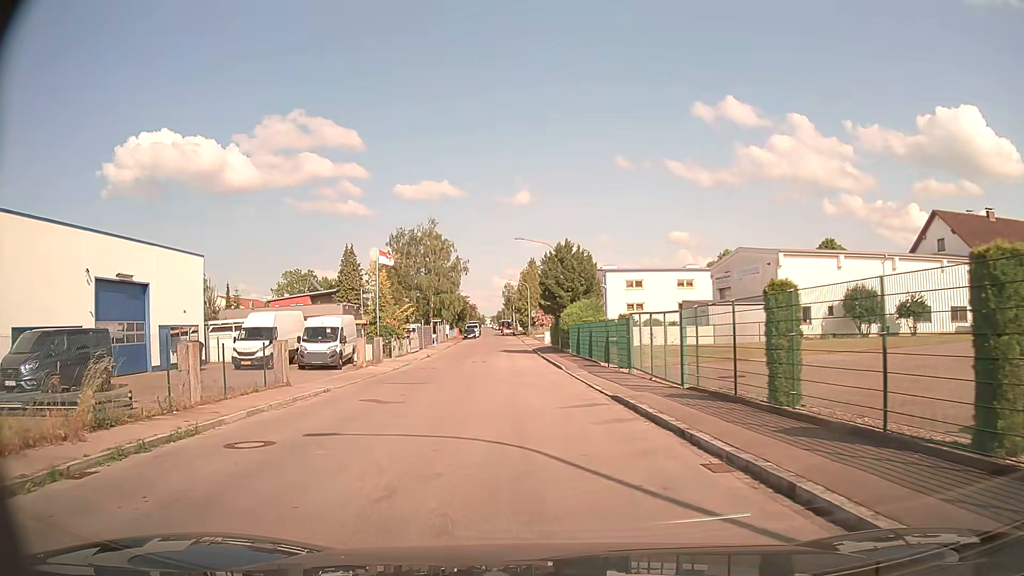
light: Day
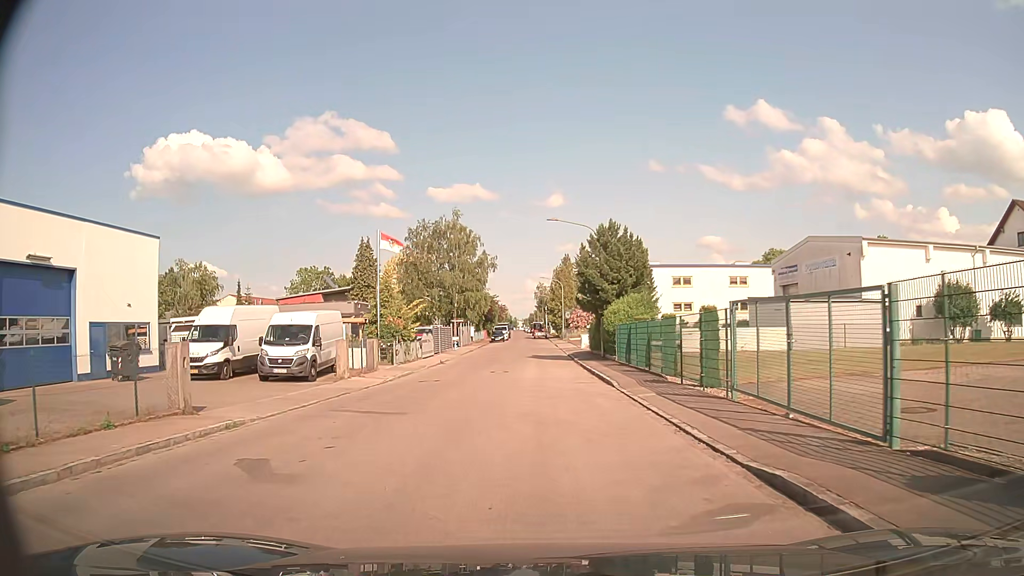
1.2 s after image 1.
(-0.1, +8.4) m; -2°
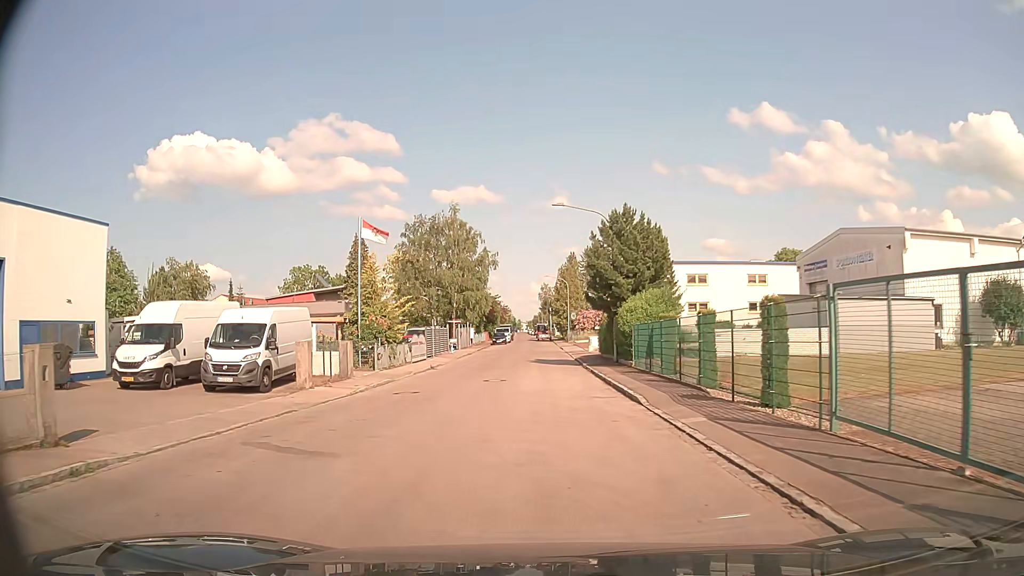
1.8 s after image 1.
(0.0, +4.8) m; 0°
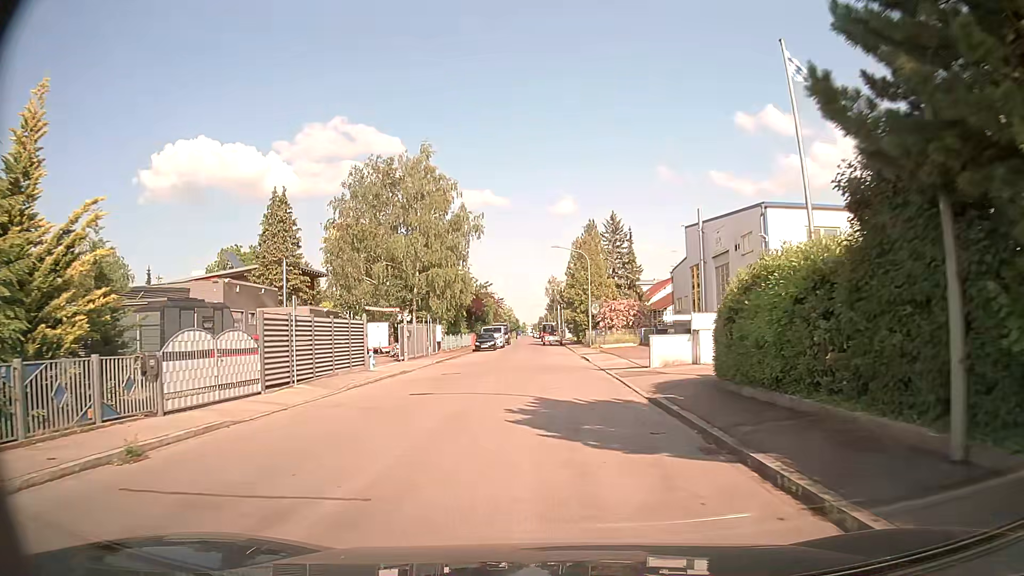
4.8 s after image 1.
(-0.3, +26.6) m; 0°
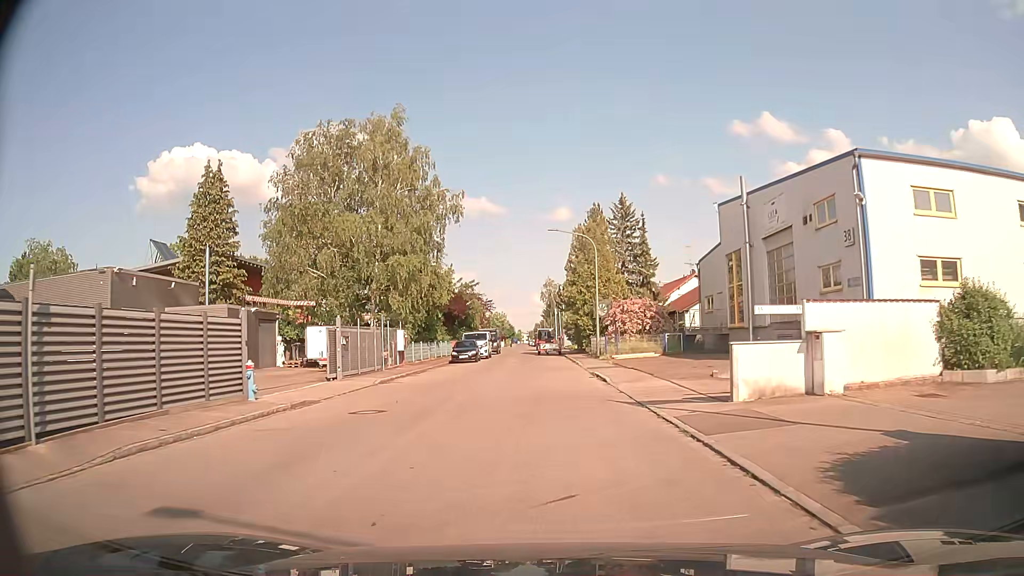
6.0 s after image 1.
(0.0, +11.1) m; 0°
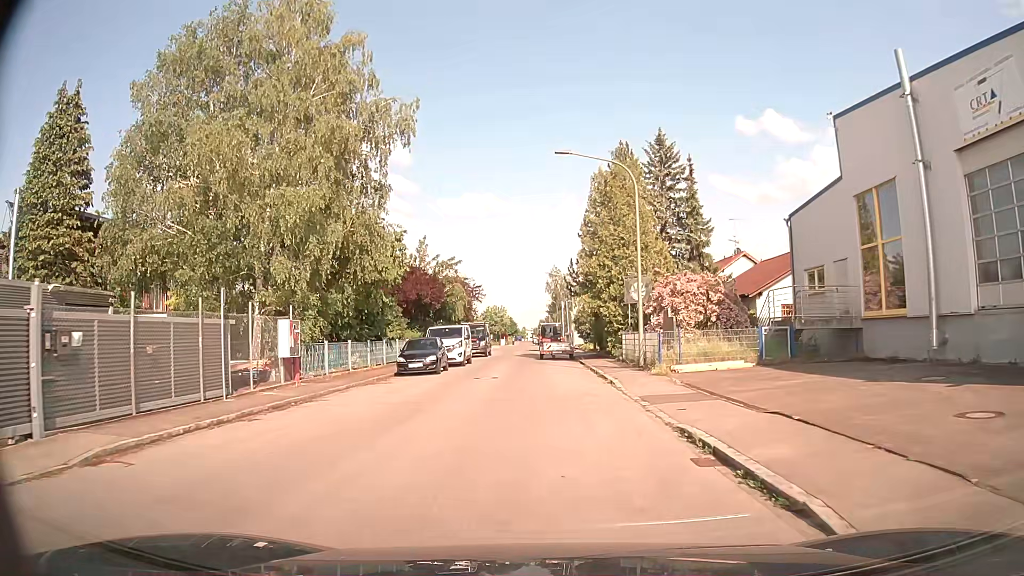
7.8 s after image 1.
(0.0, +16.3) m; 0°
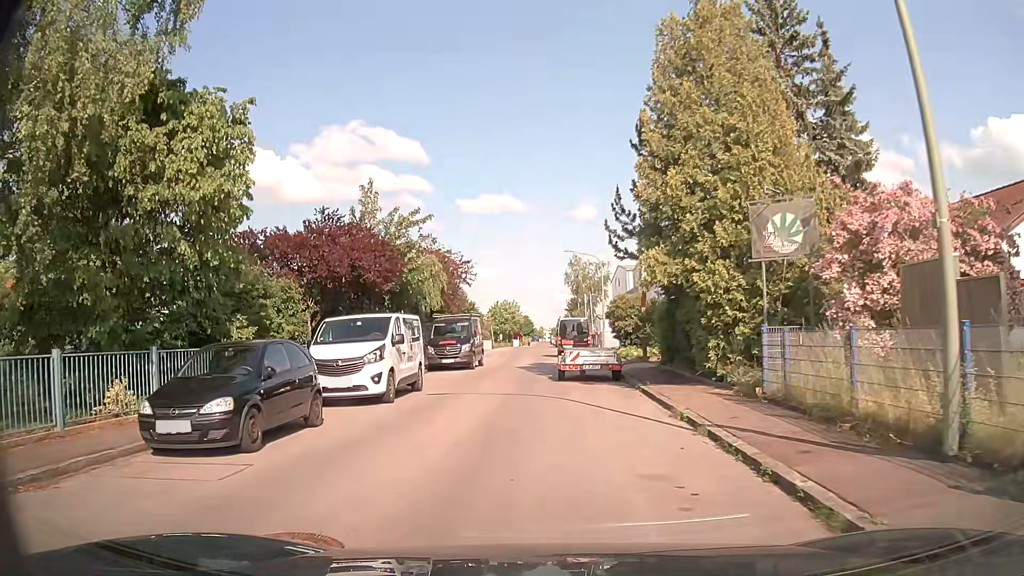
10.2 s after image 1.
(-0.1, +17.2) m; -1°
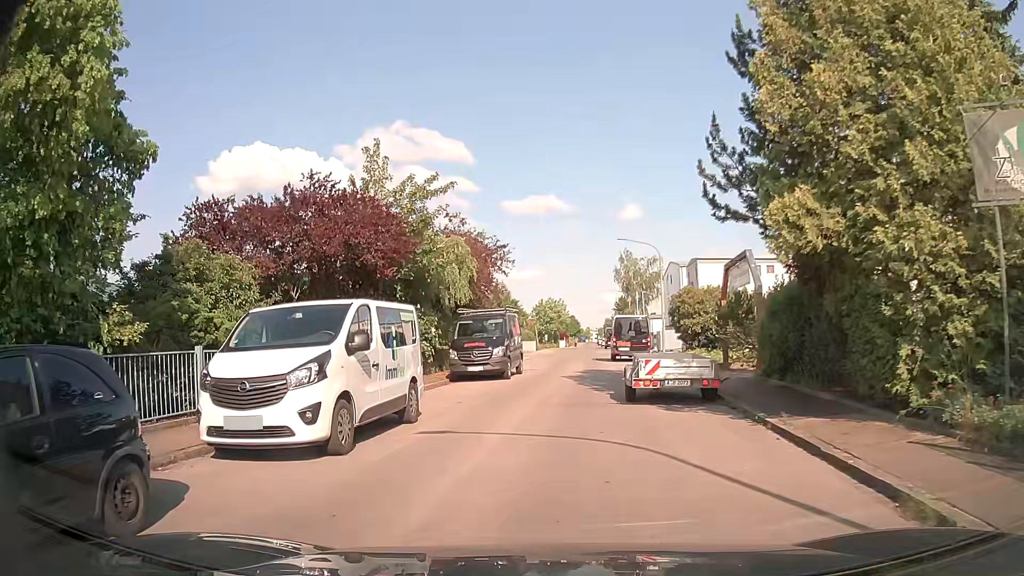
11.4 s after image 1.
(-0.2, +6.3) m; -5°
(0, +10) (0, +20) (+1, +30) (+2, +40) (+2, +50) (+3, +60) (+4, +70) (+5, +80) (+6, +90) (+7, +100) m
